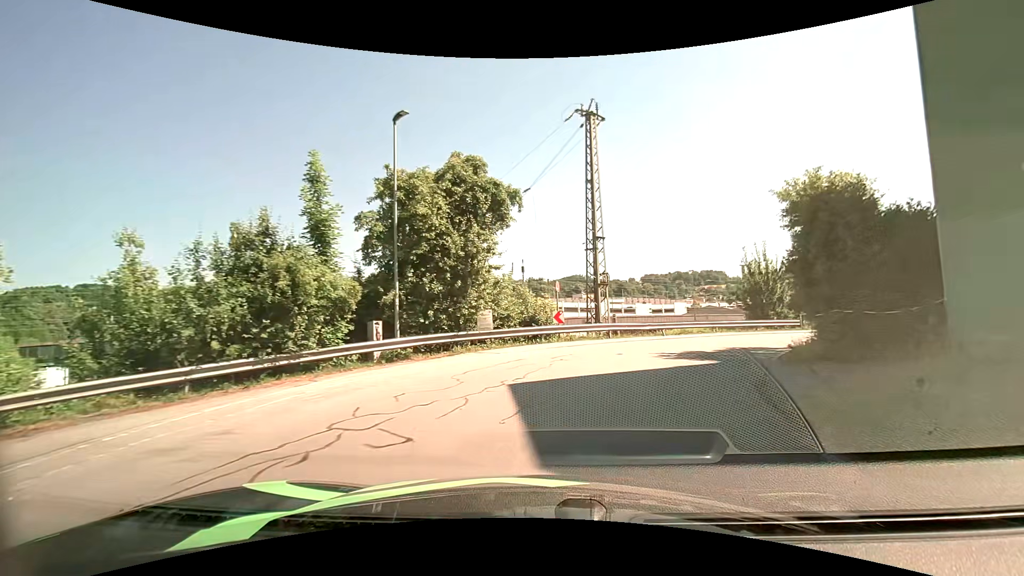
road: residential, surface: asphalt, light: Day
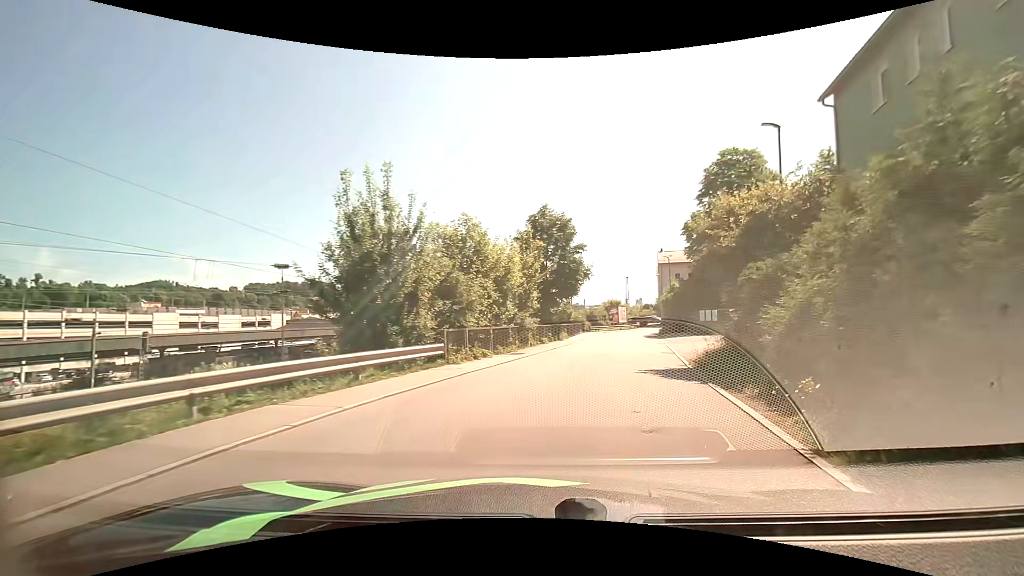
(+6.7, +20.4) m; +42°
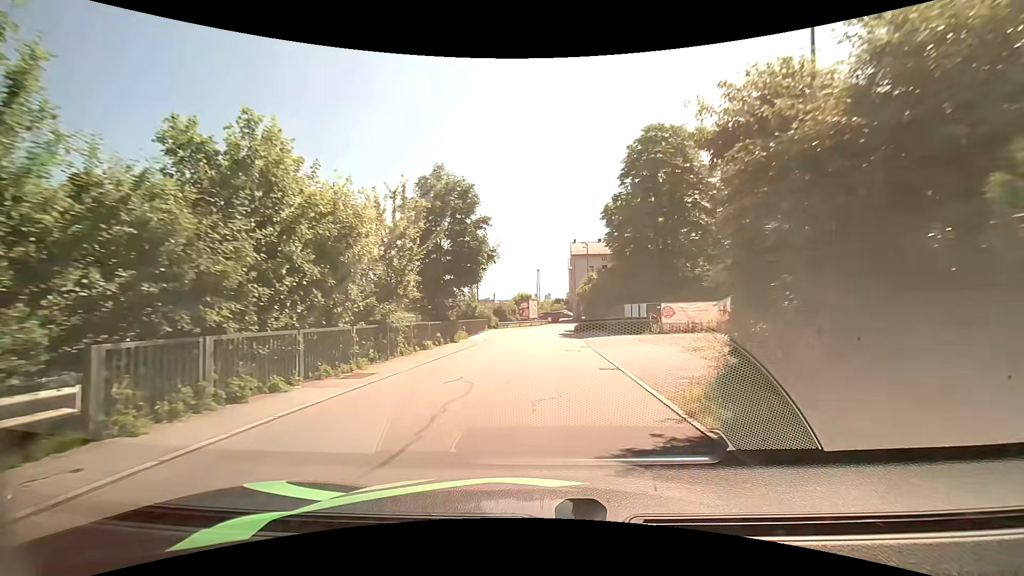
(+1.0, +8.8) m; +11°
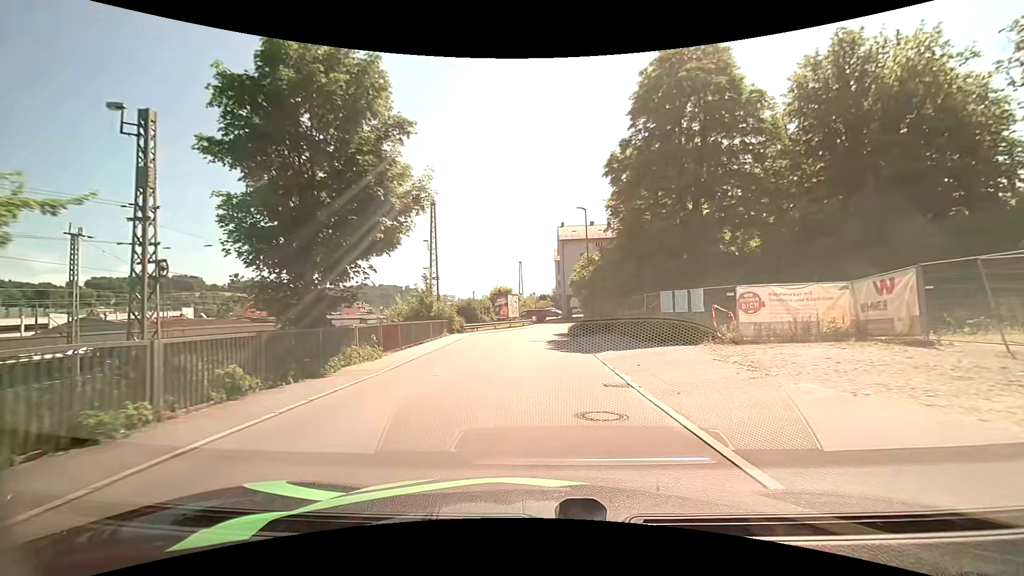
(+0.5, +14.6) m; +3°
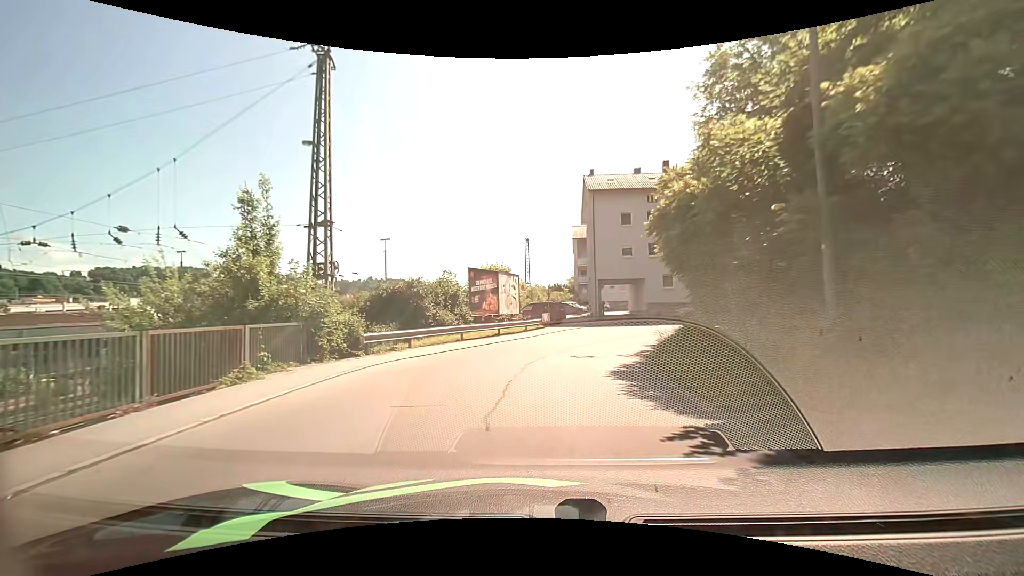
(-0.7, +25.2) m; -2°
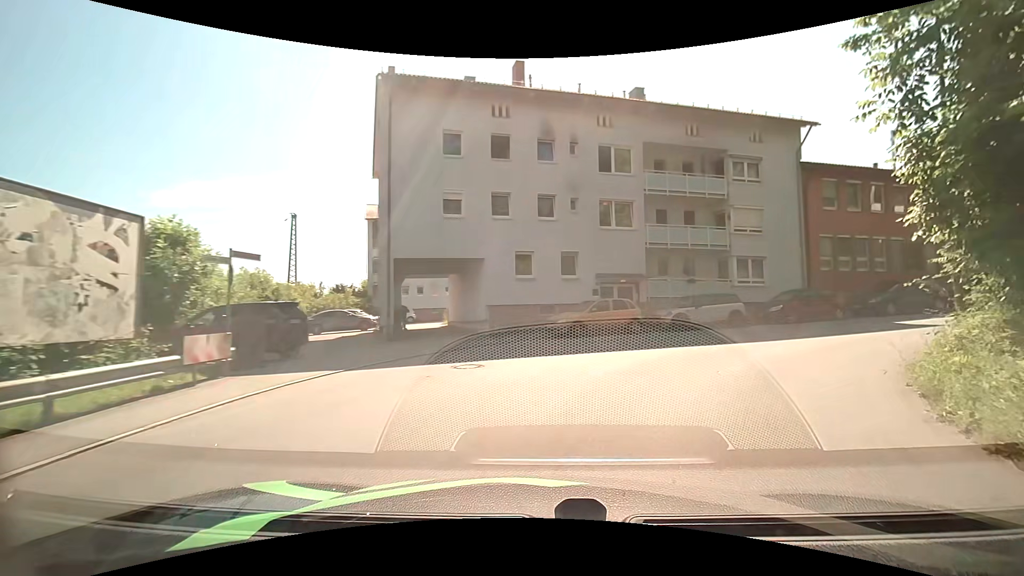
(+2.1, +20.9) m; +21°
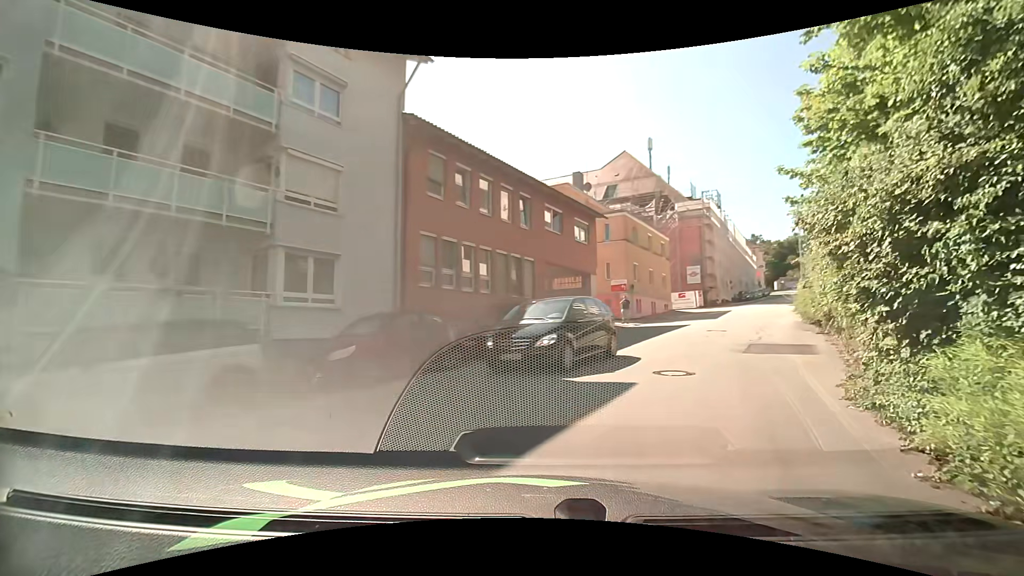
(+4.9, +13.0) m; +45°
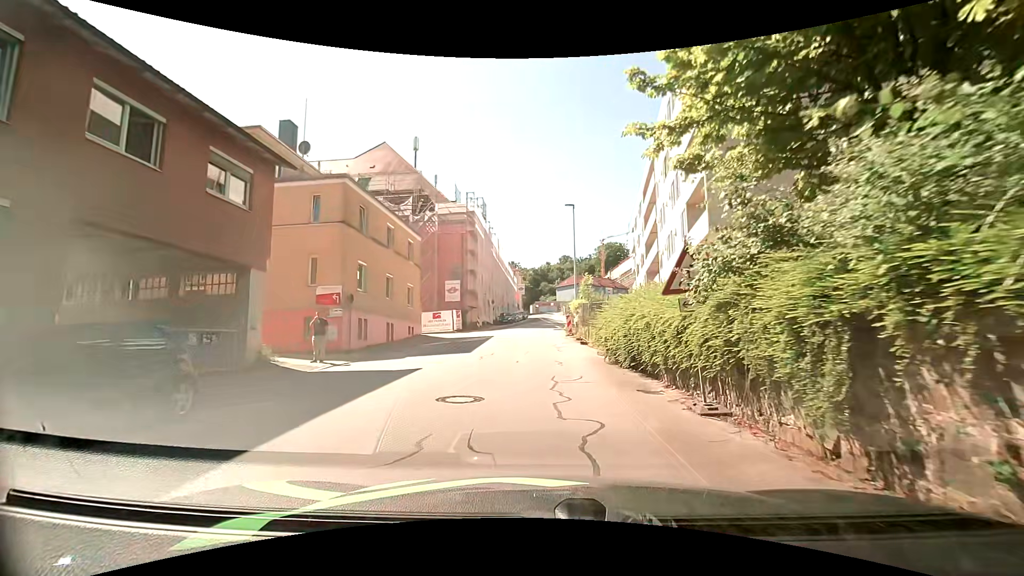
(+4.1, +13.3) m; +27°
